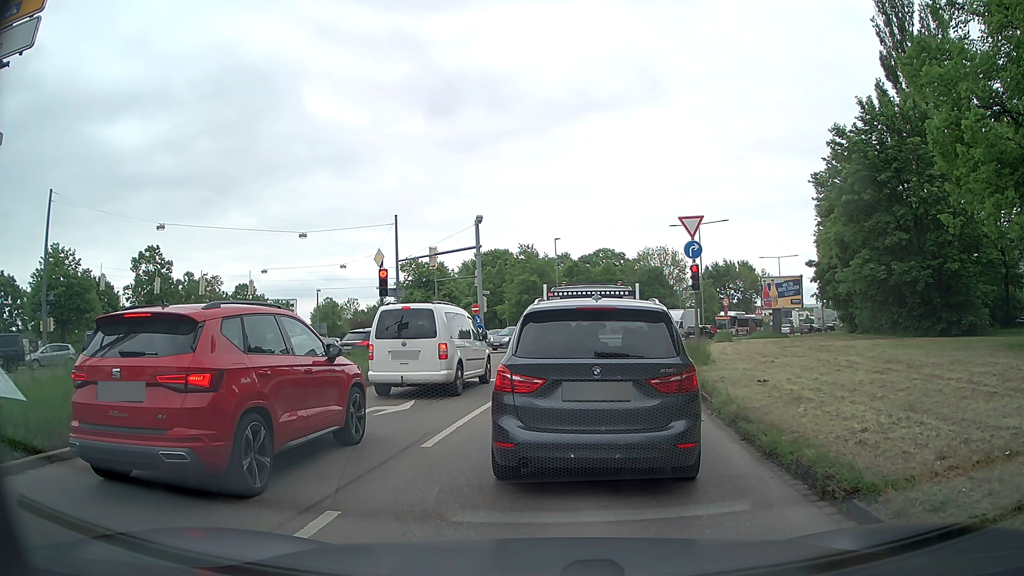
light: Day
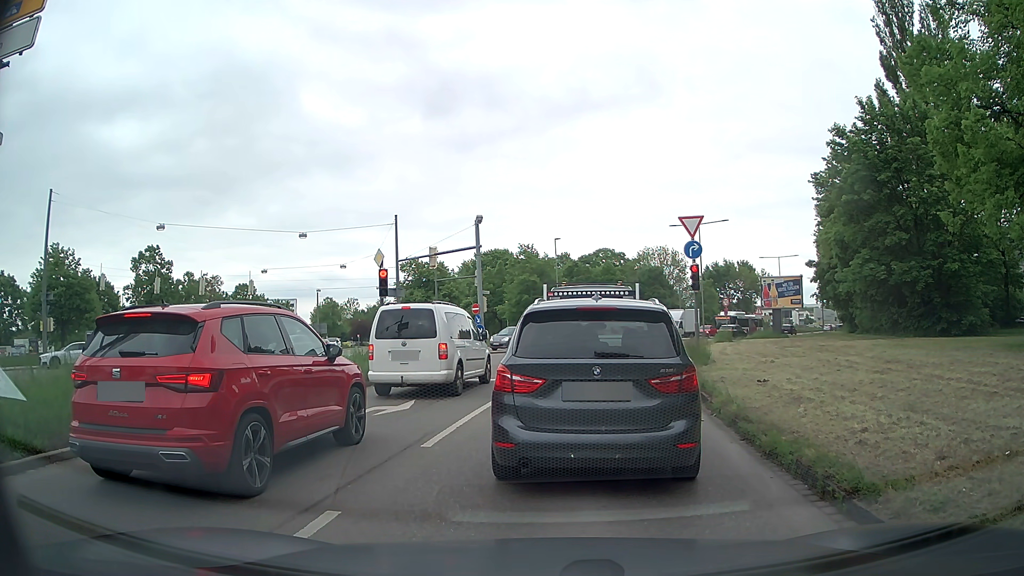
(0.0, 0.0) m; 0°
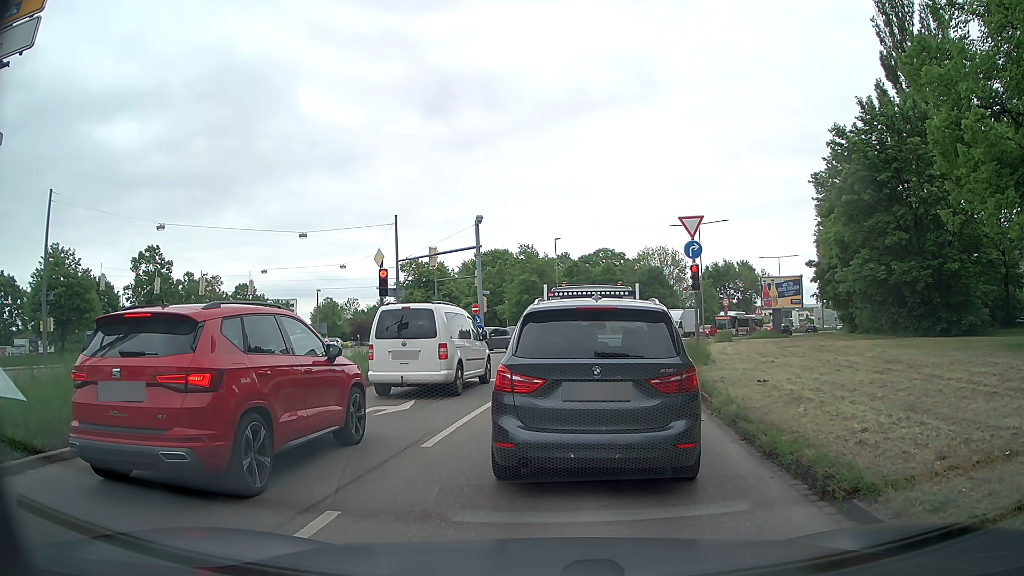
(0.0, 0.0) m; 0°
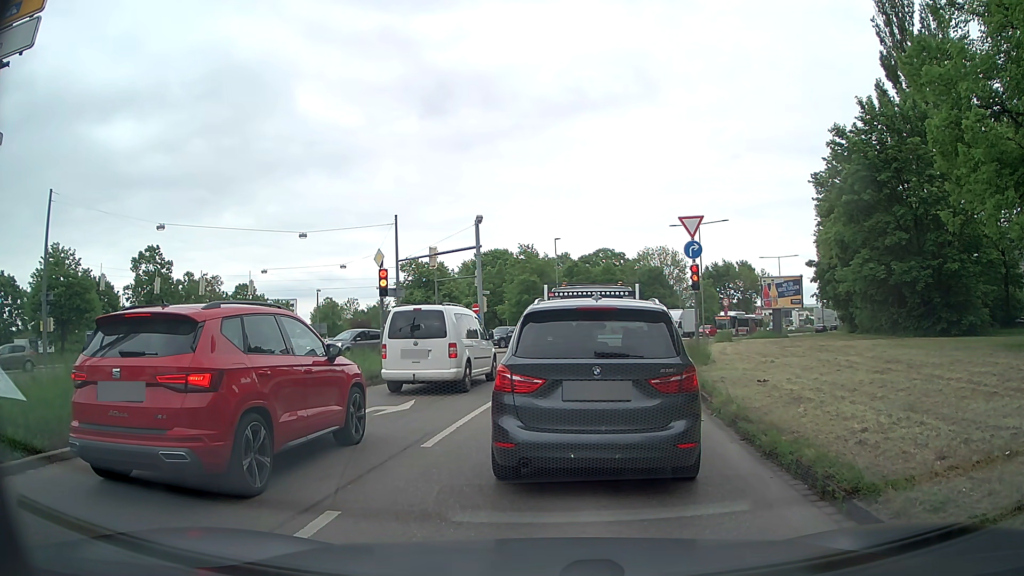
(0.0, 0.0) m; 0°
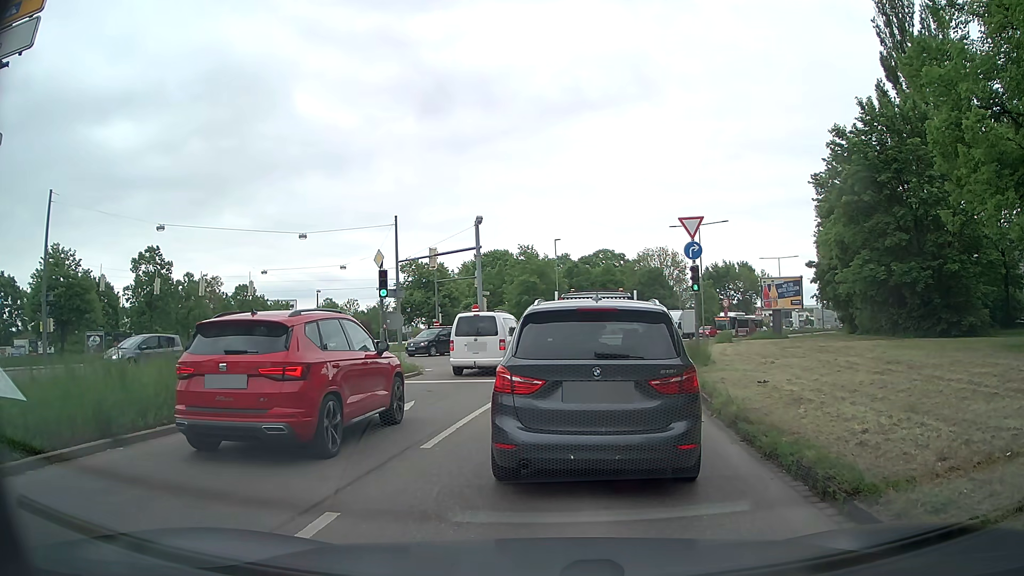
(0.0, 0.0) m; 0°
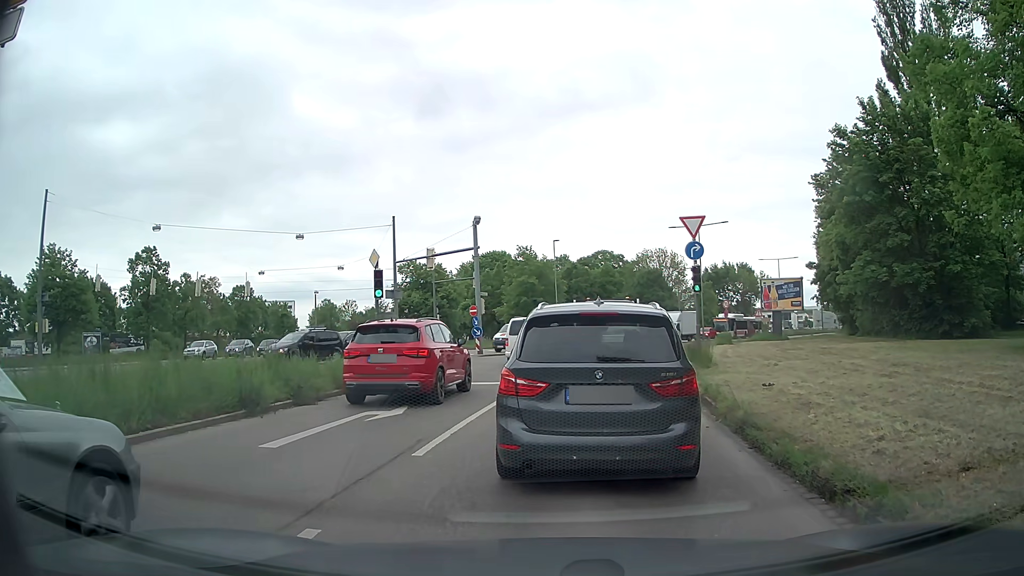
(0.0, +0.4) m; 0°
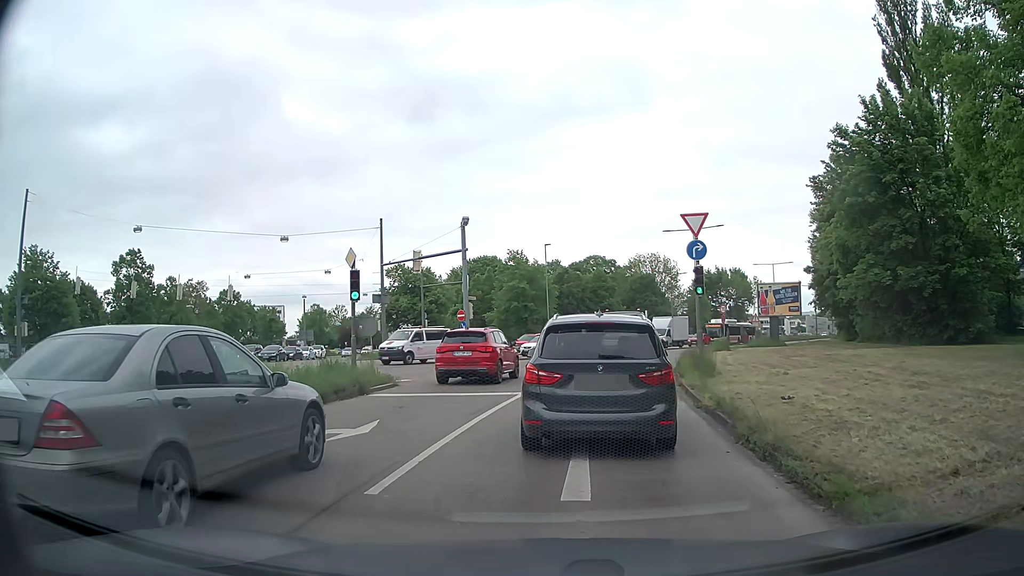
(0.0, +1.8) m; +1°
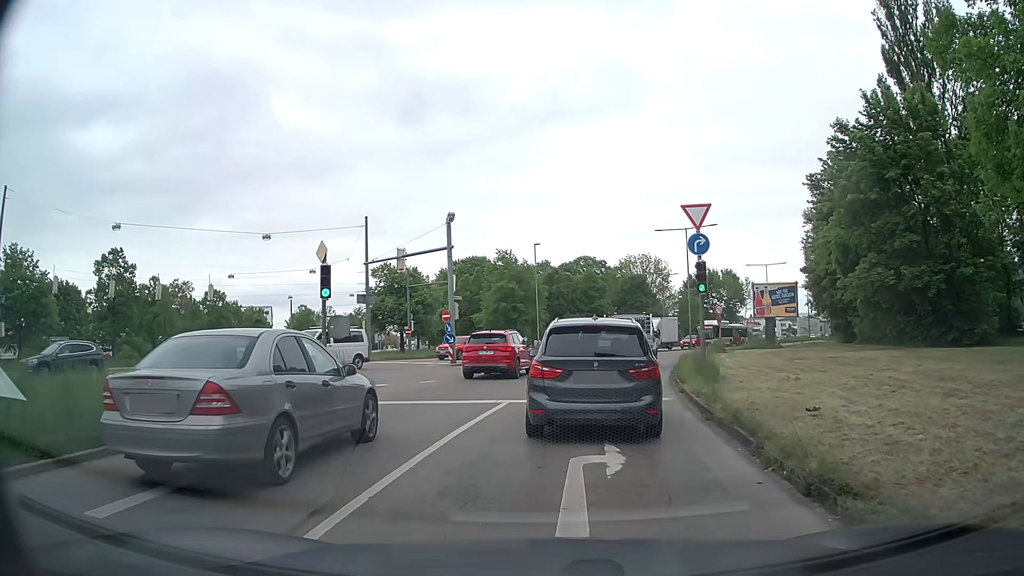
(0.0, +1.8) m; +1°
(0, +10) (+2, +20) (+4, +30) (+7, +39) (+10, +49) (+15, +57) (+20, +66) (+25, +75) (+30, +83) (+35, +92) m
